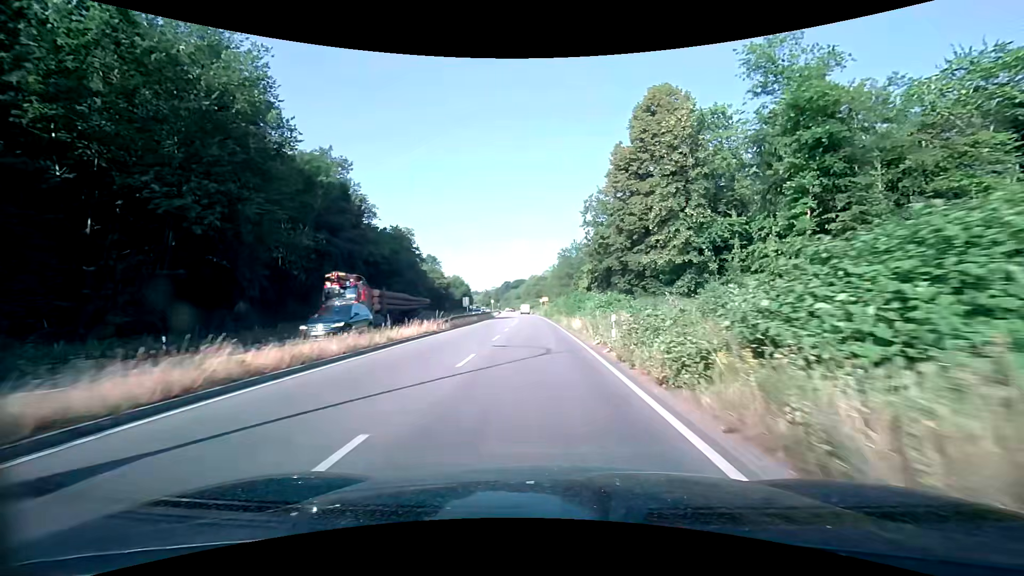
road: trunk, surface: asphalt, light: Day
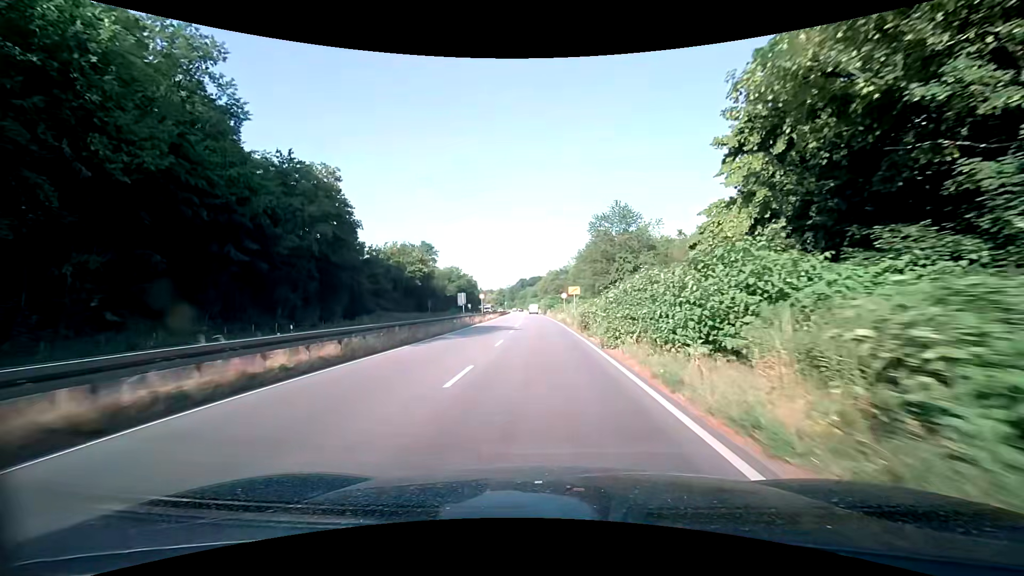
(-0.5, +39.1) m; -2°
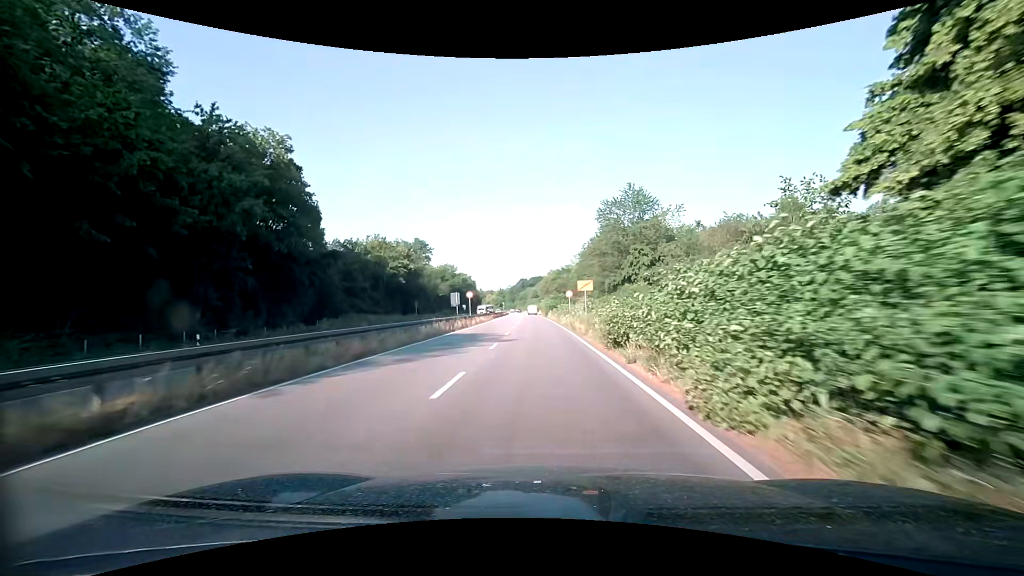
(+0.1, +10.0) m; 0°
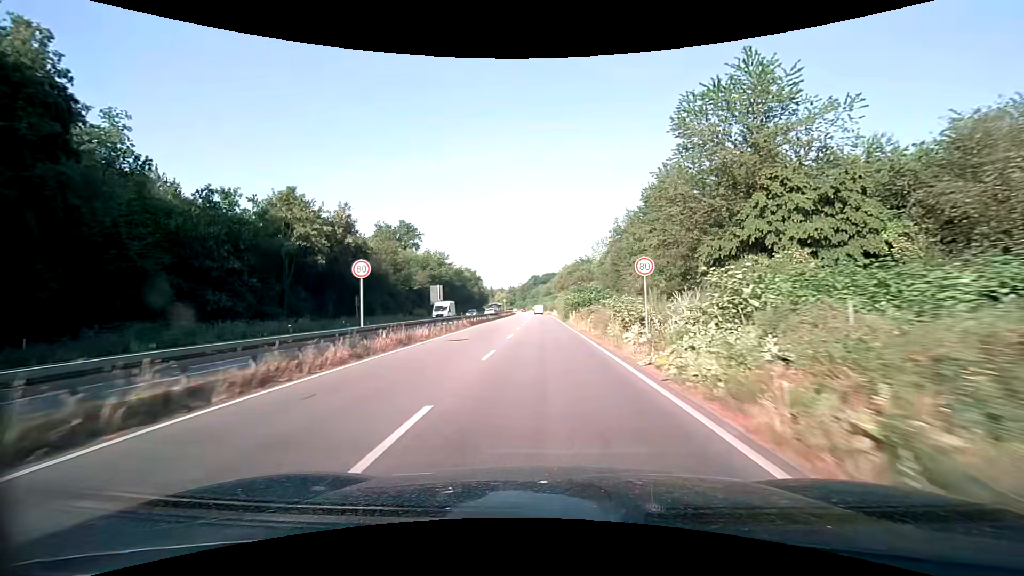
(-0.4, +30.6) m; -1°
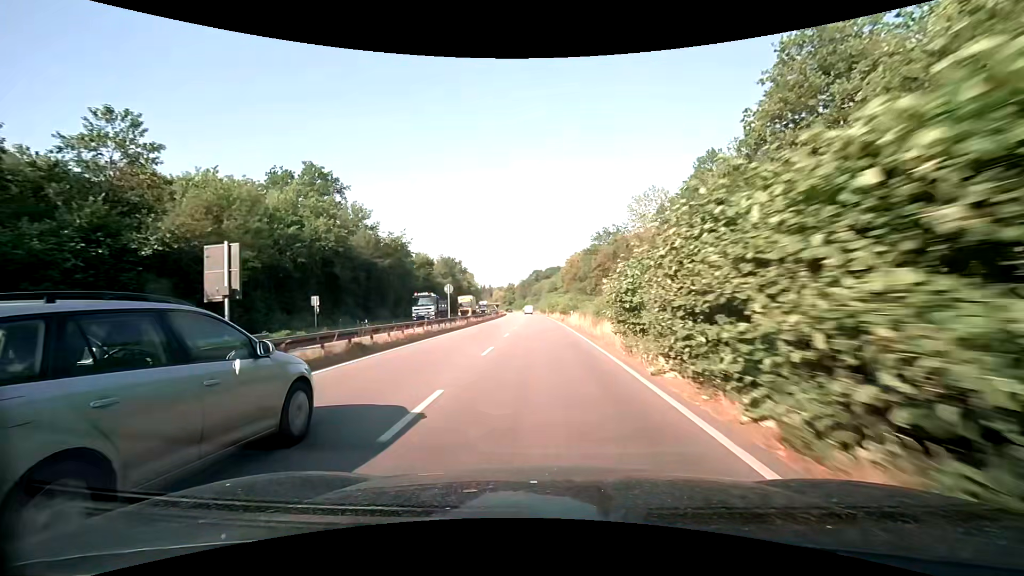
(-0.2, +53.1) m; -1°
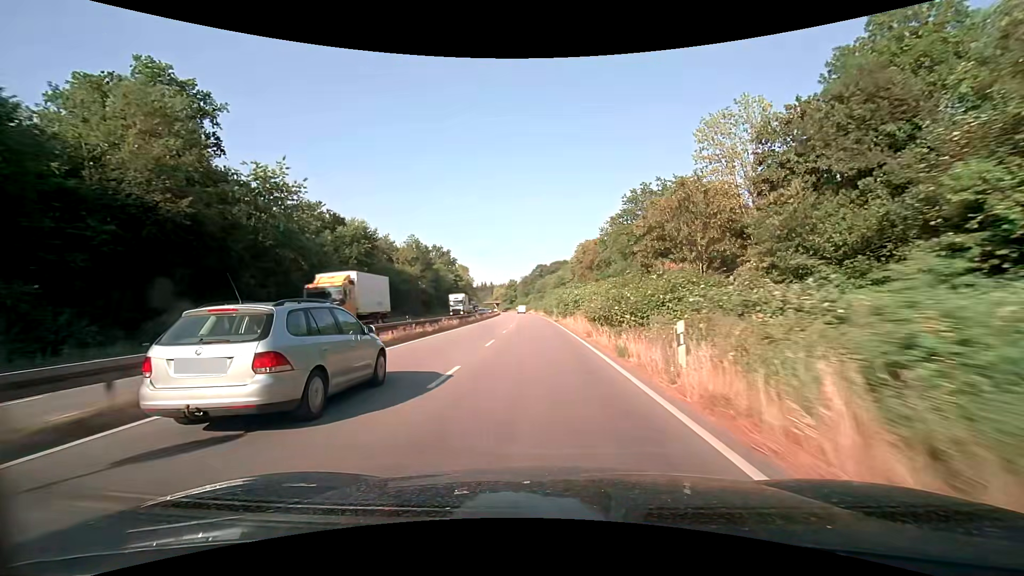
(0.0, +32.9) m; -1°
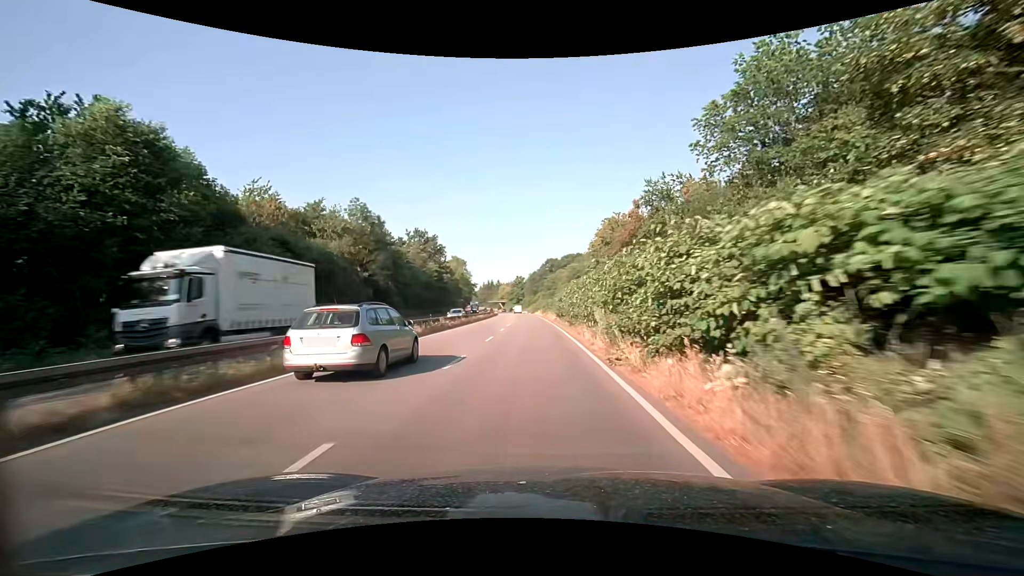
(0.0, +33.5) m; -1°
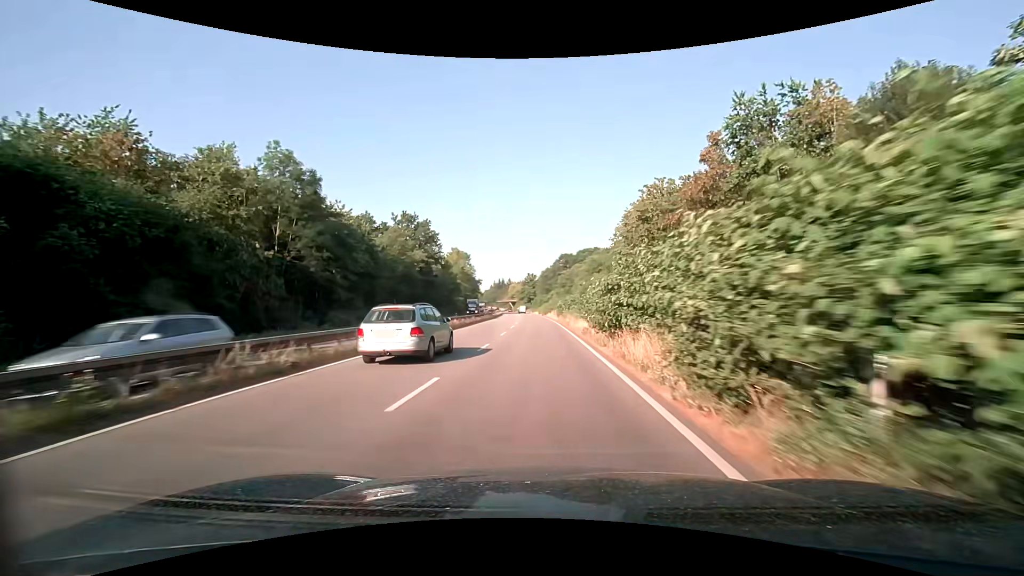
(-0.3, +22.6) m; -2°
(0, +10) (0, +20) (0, +30) (0, +40) (0, +50) (-1, +60) (-1, +70) (-2, +80) (-2, +90) (-3, +100) m
